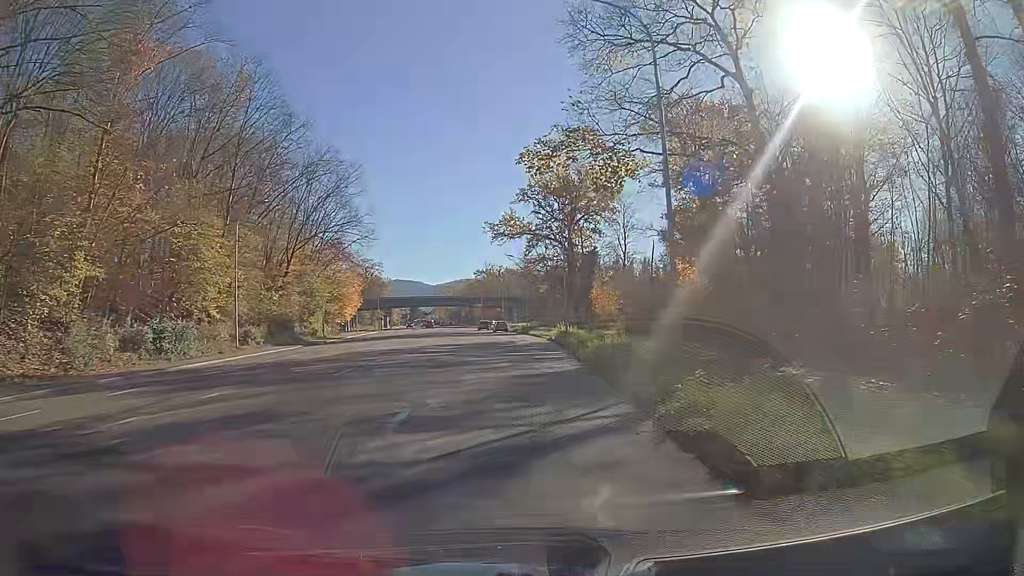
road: secondary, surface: asphalt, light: Day
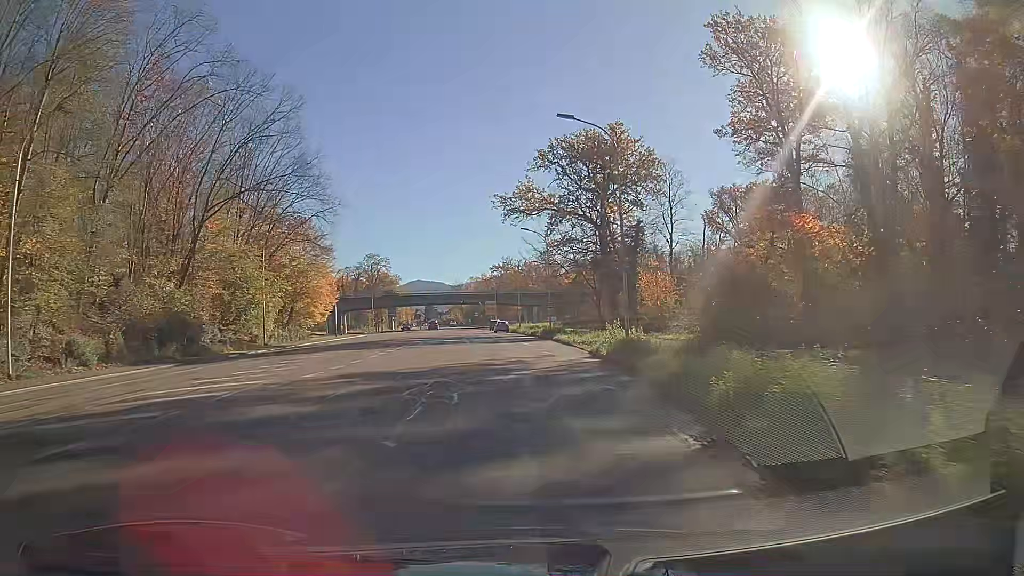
(-0.3, +22.8) m; -1°
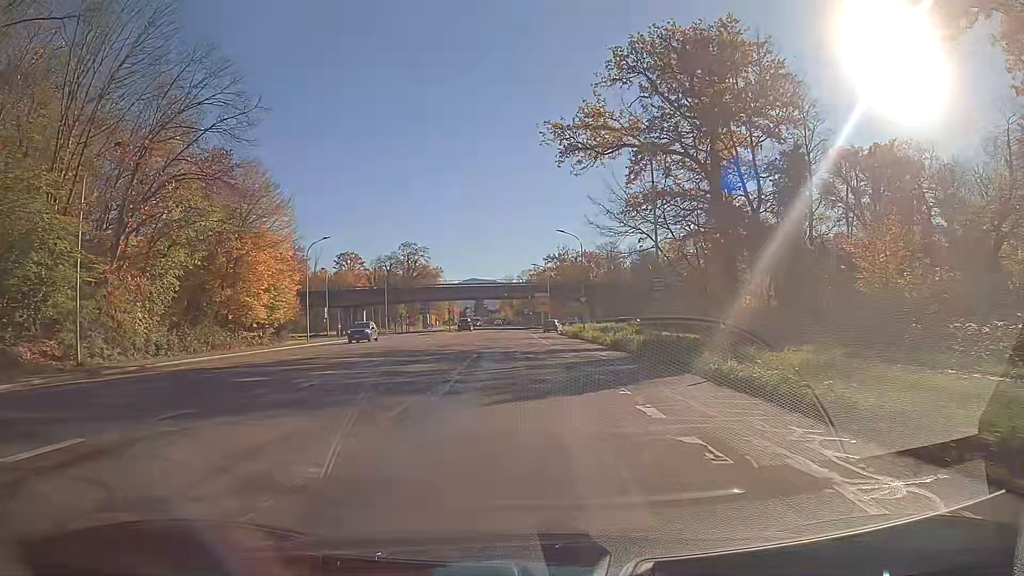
(-1.4, +30.3) m; -5°
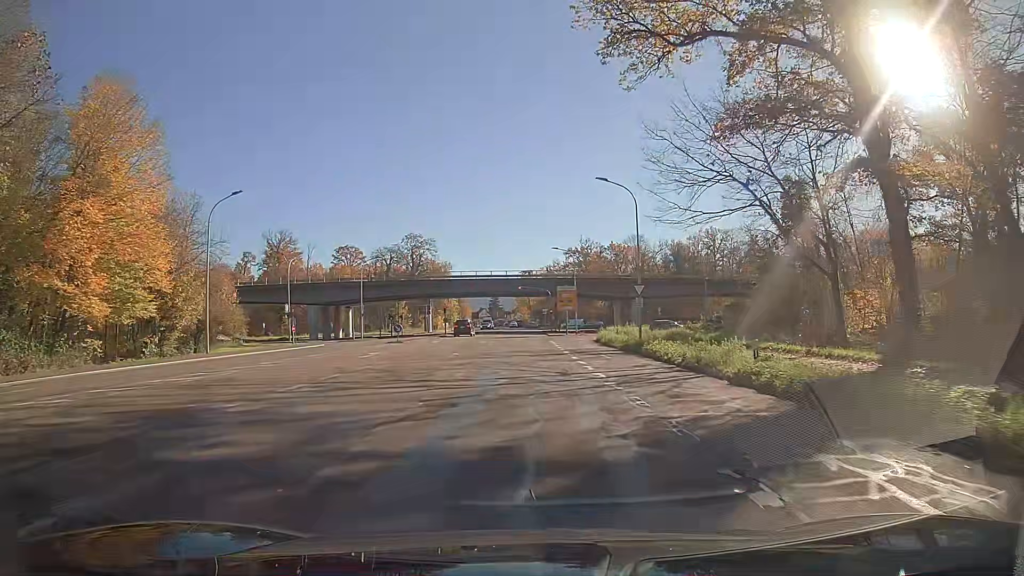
(-0.2, +22.5) m; -1°
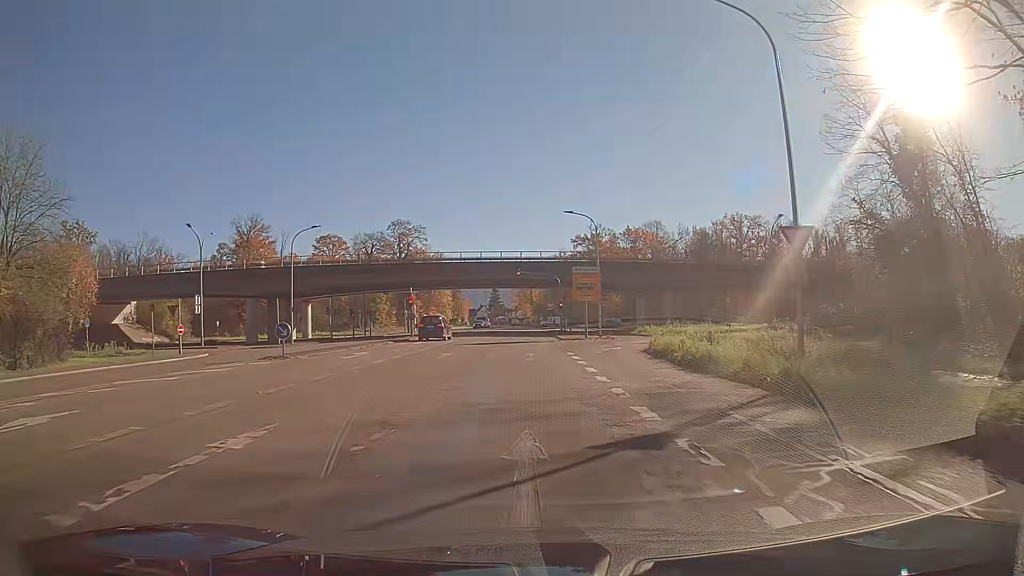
(-0.1, +22.1) m; 0°
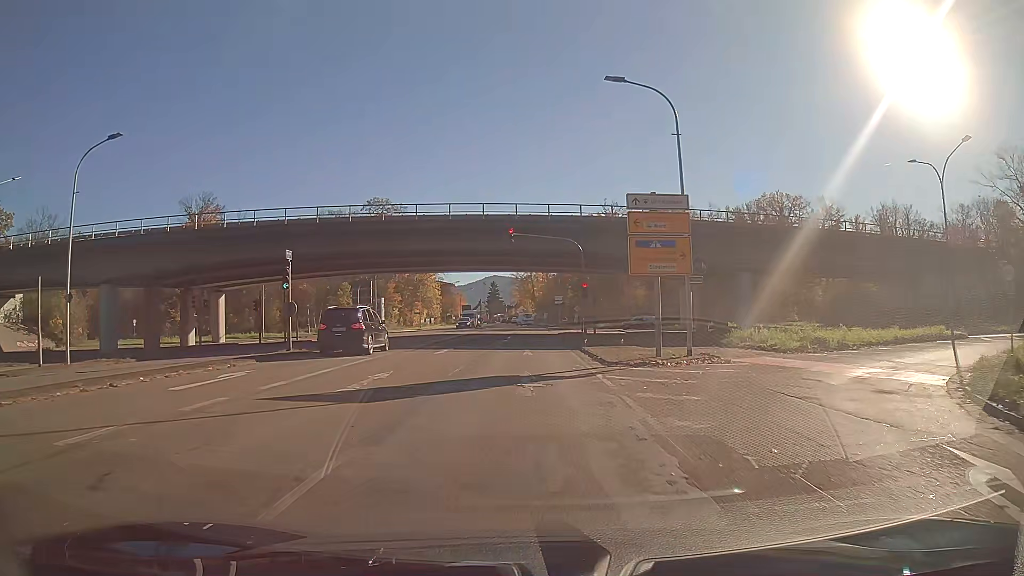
(0.0, +26.7) m; 0°
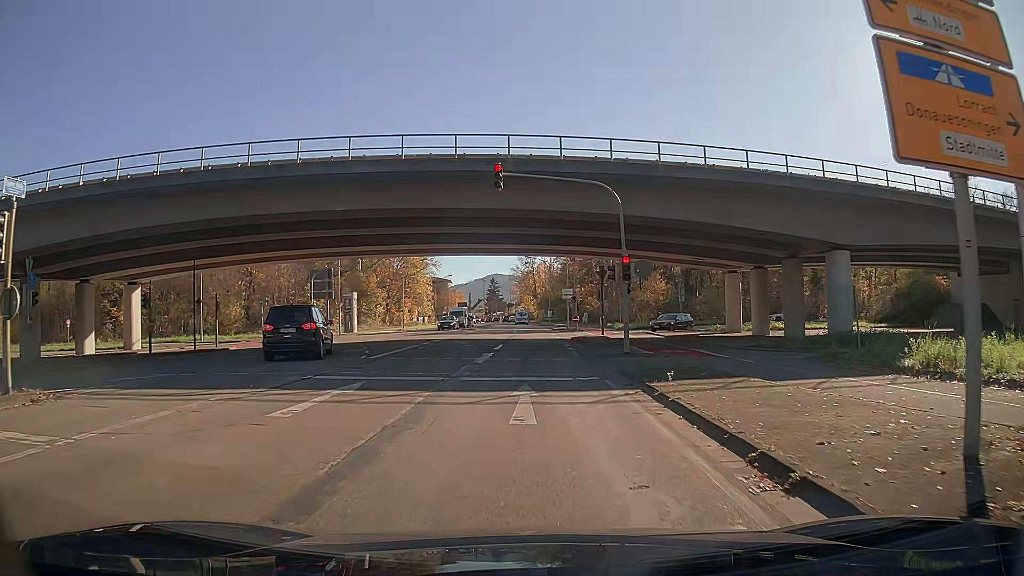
(0.0, +15.2) m; 0°
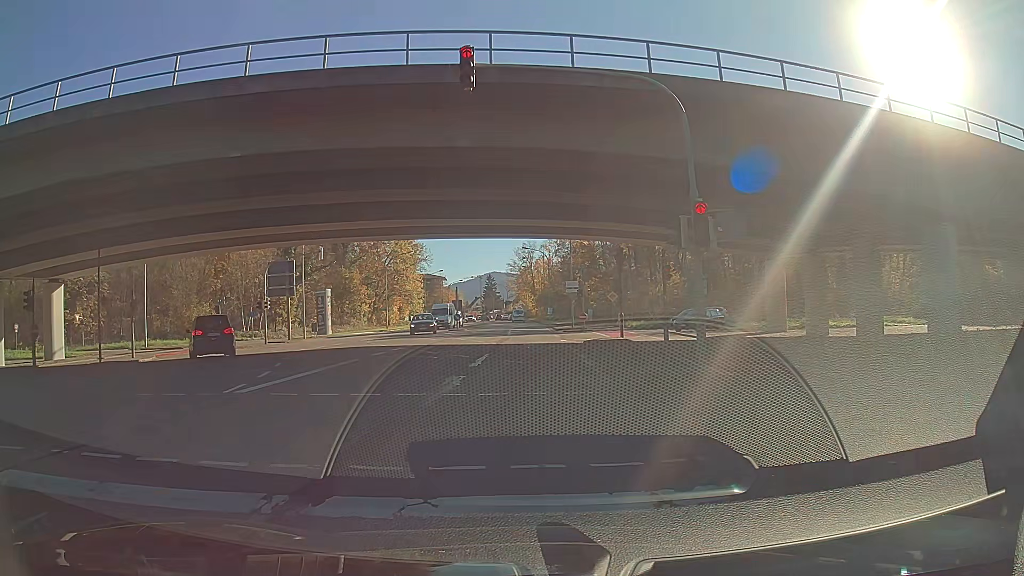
(0.0, +9.2) m; 0°
(0, +10) (0, +20) (0, +30) (0, +40) (0, +50) (0, +60) (-1, +70) (-1, +80) (-1, +90) (-1, +100) m
